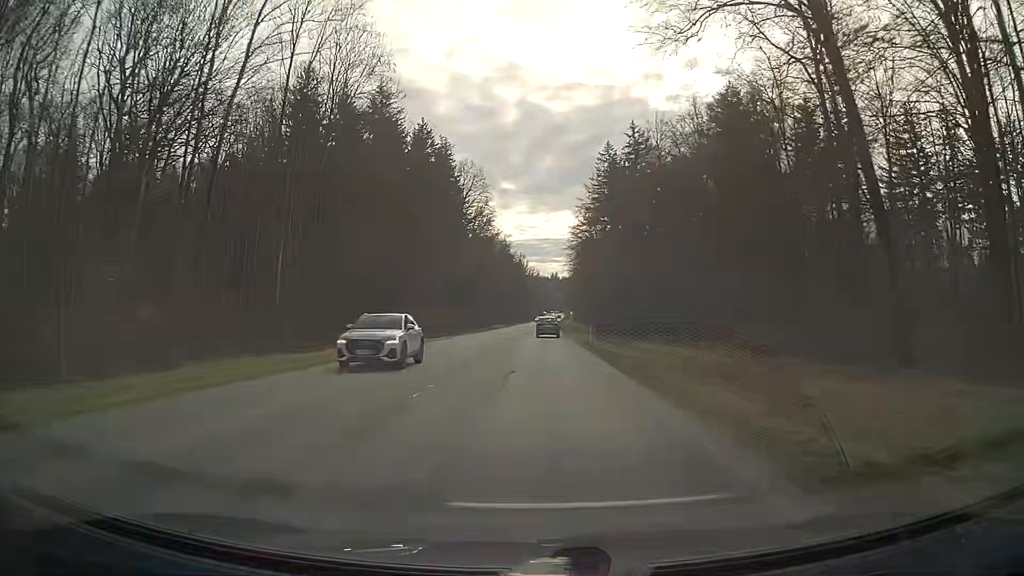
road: secondary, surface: asphalt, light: Day
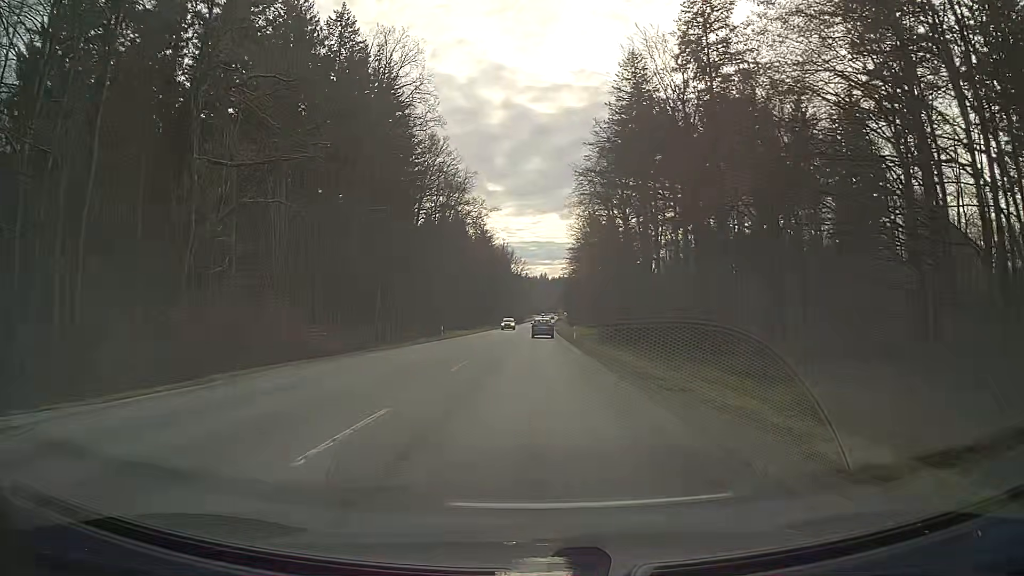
(+0.6, +53.6) m; +1°
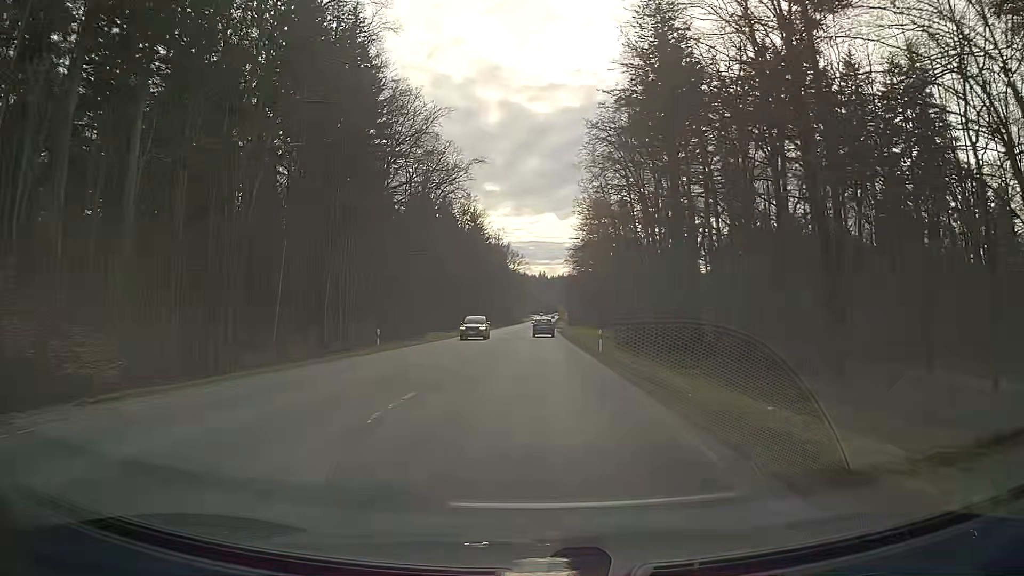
(0.0, +21.5) m; 0°
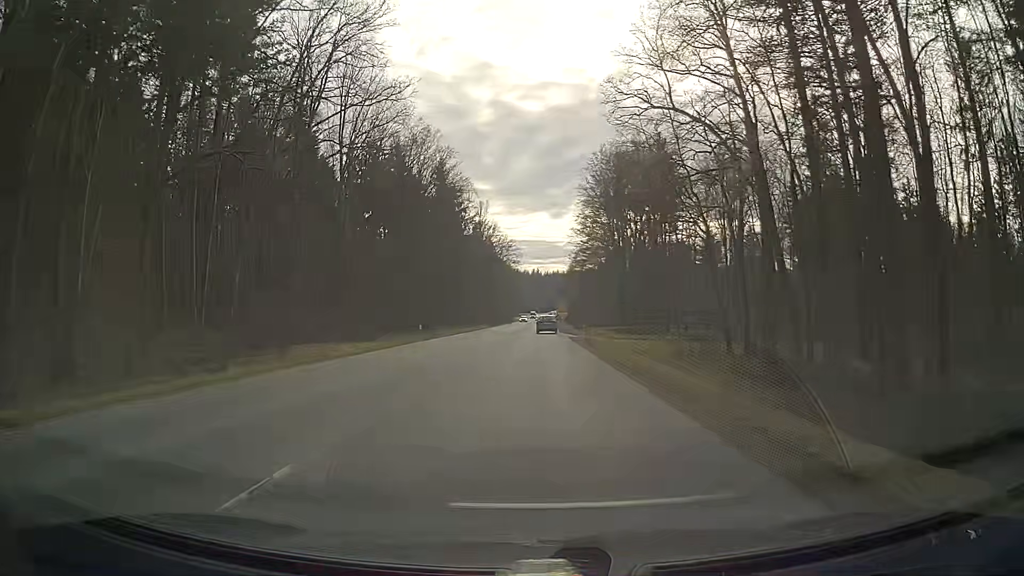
(+0.2, +42.9) m; 0°
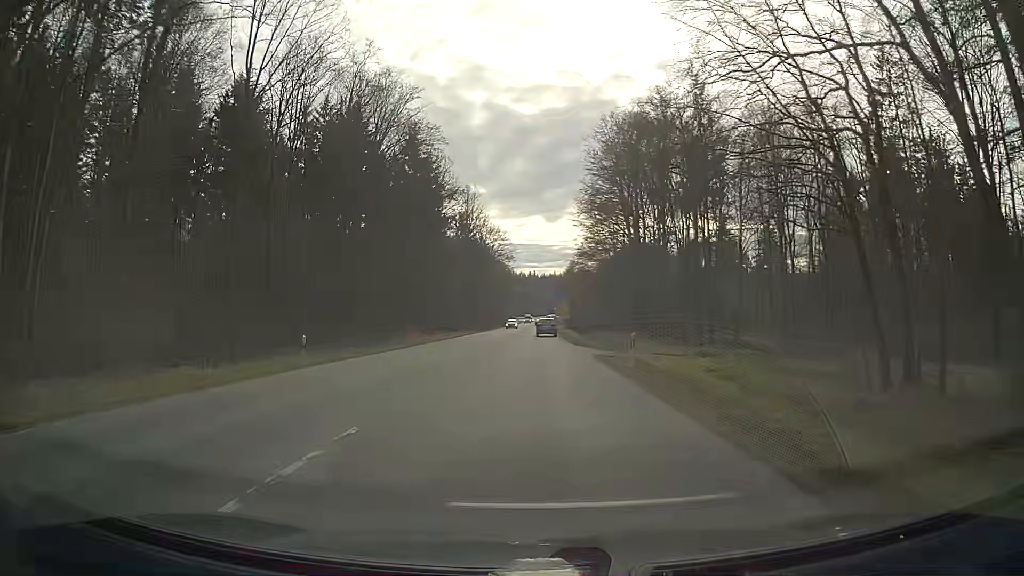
(+0.1, +21.4) m; +1°
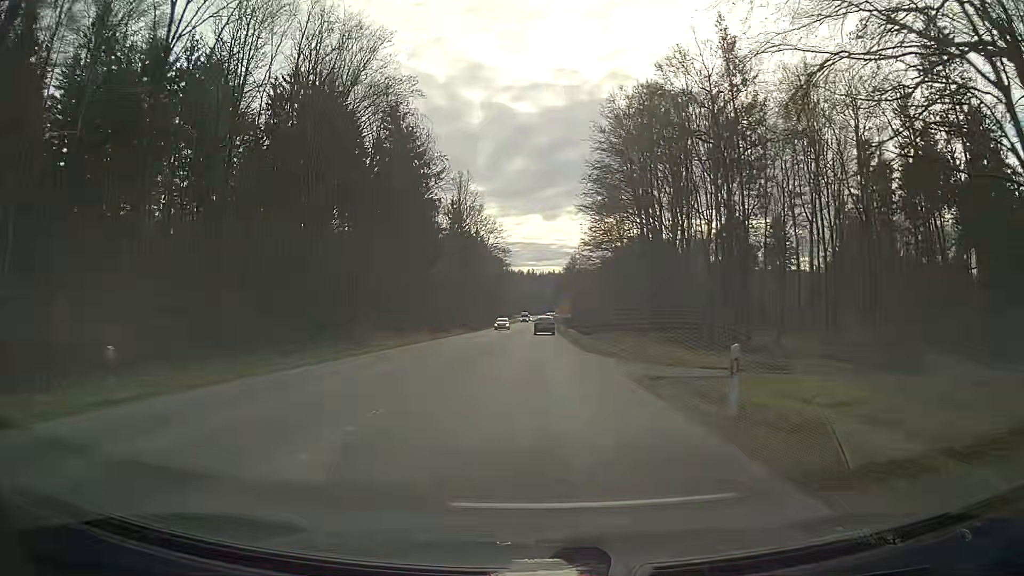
(0.0, +10.7) m; 0°
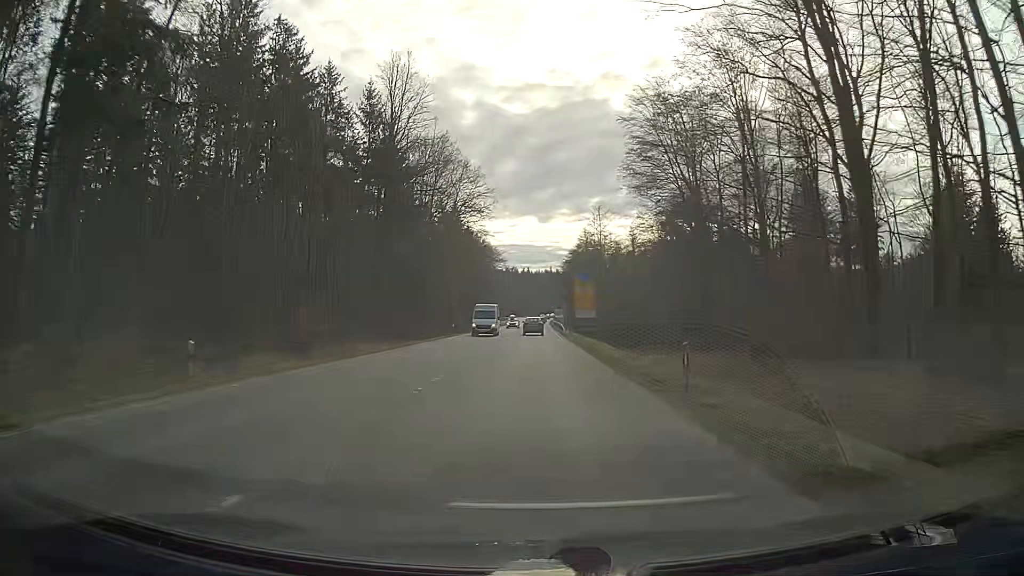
(-0.1, +53.6) m; 0°
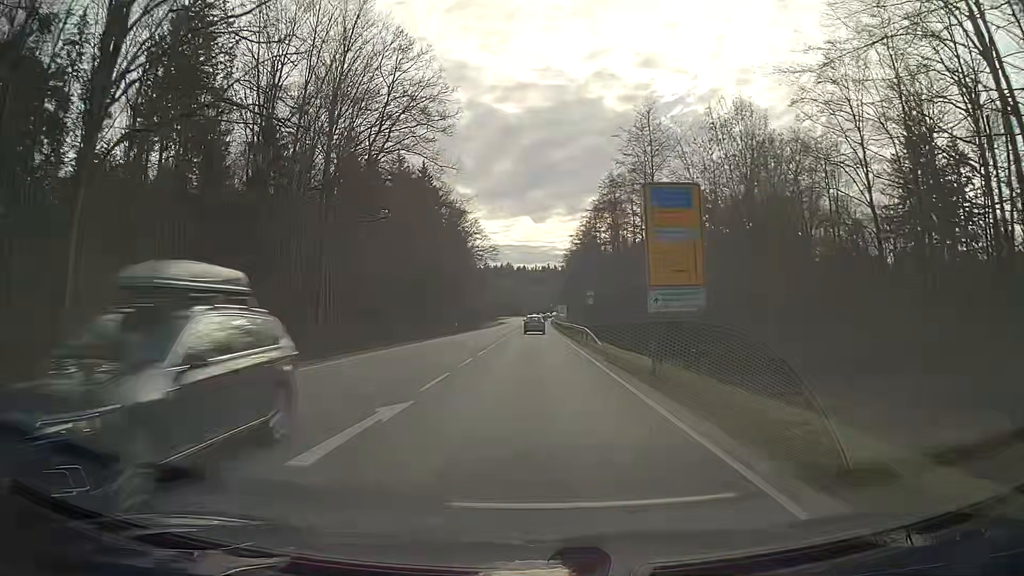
(+0.1, +42.9) m; 0°
